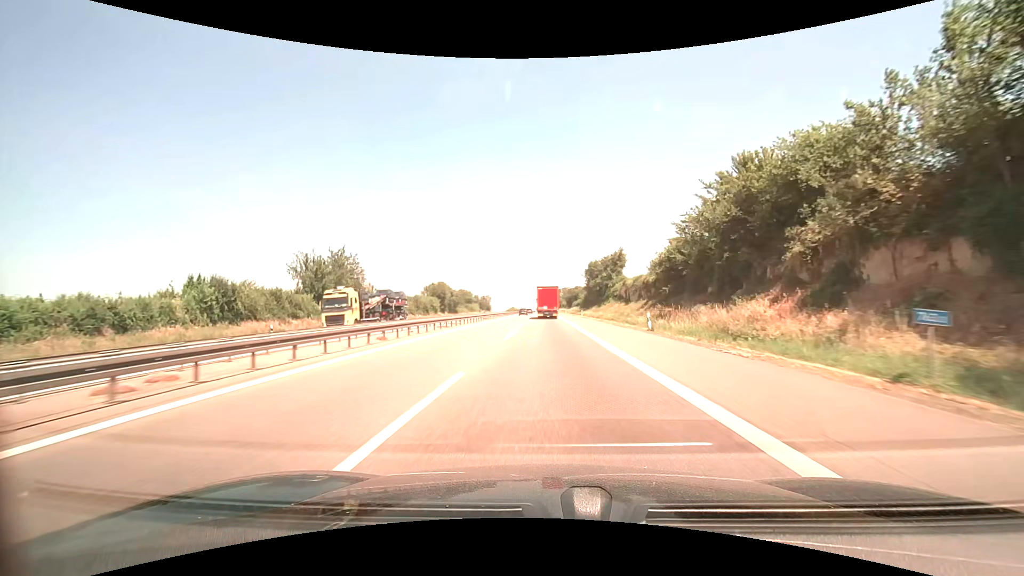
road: motorway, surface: asphalt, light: Day
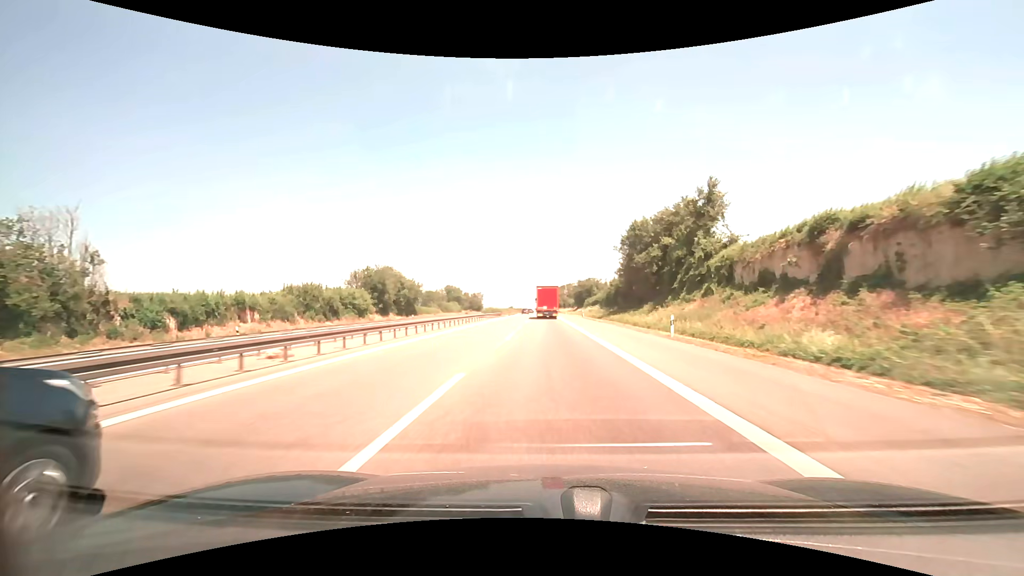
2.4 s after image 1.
(0.0, +54.8) m; 0°
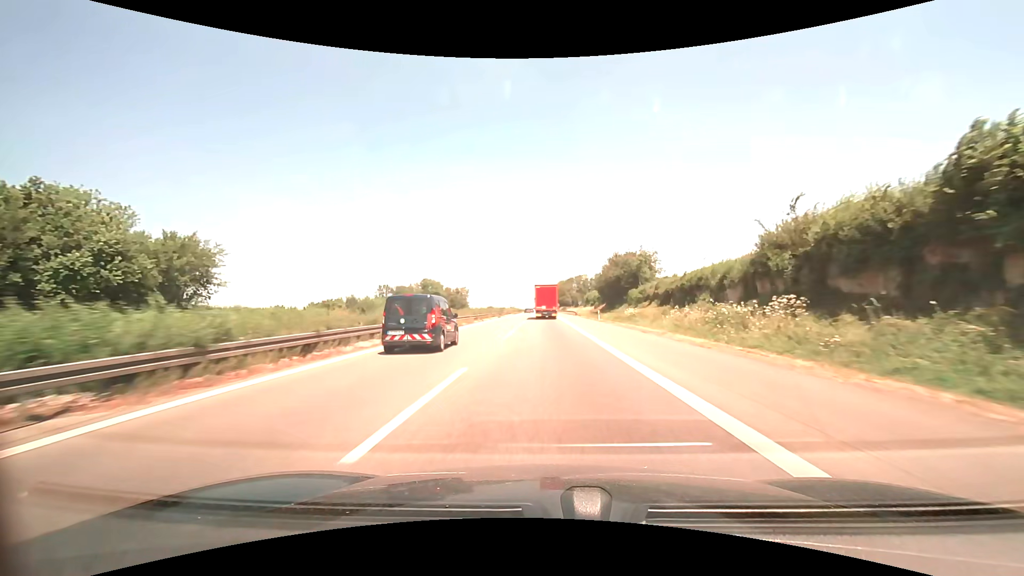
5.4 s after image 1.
(-0.2, +71.2) m; 0°
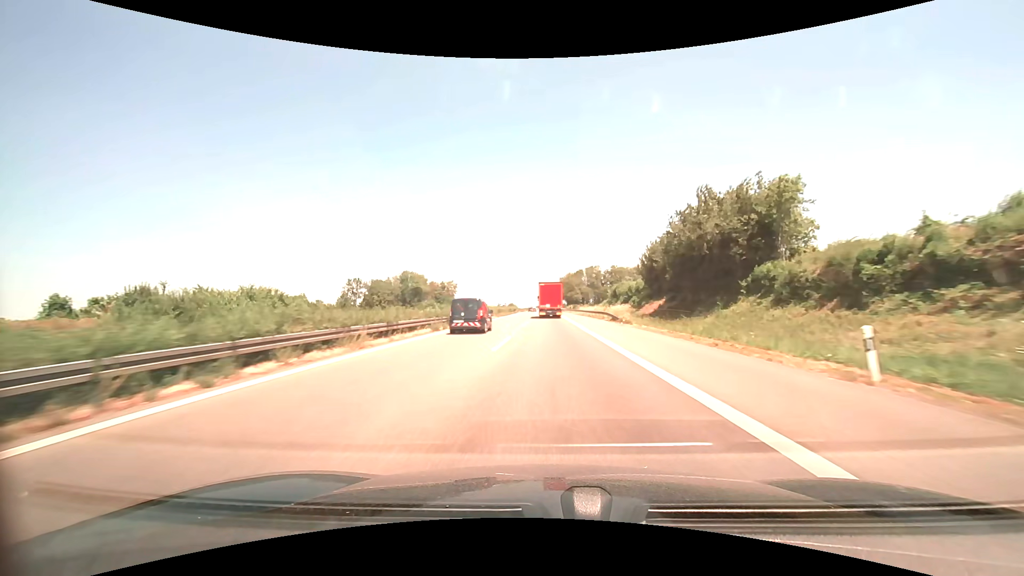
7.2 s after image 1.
(-0.3, +43.4) m; -1°
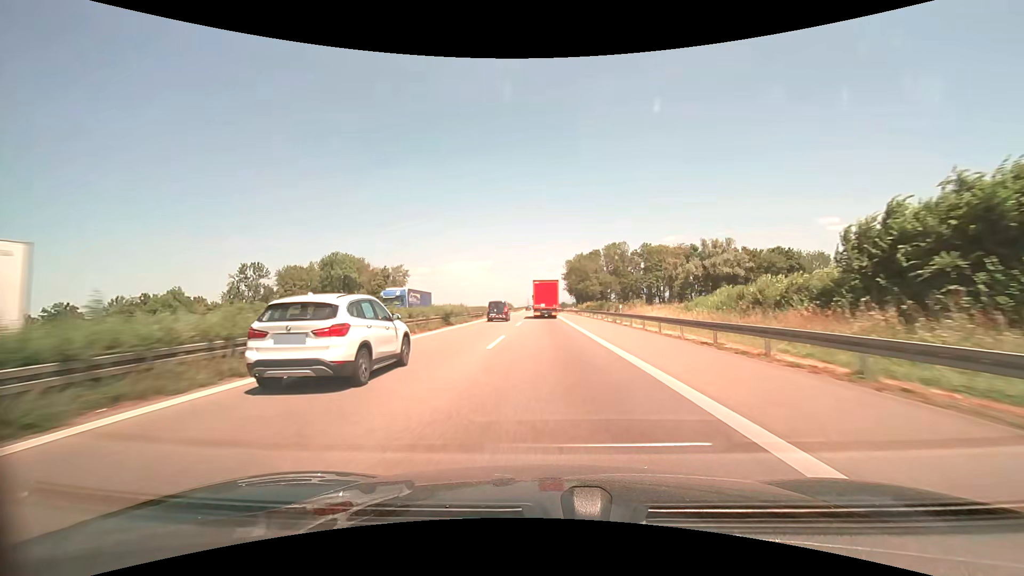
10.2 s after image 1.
(+0.1, +71.3) m; 0°
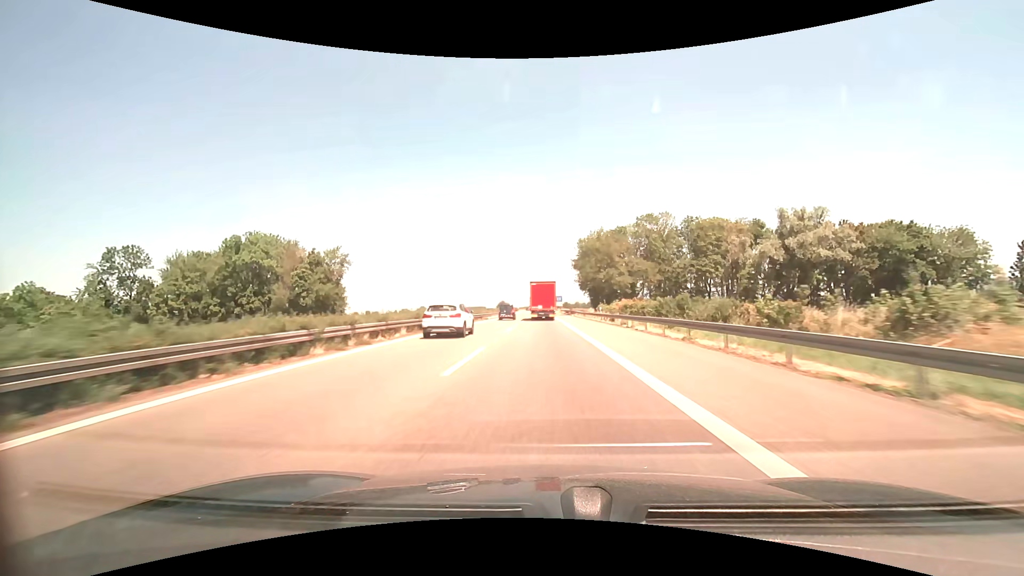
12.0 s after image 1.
(0.0, +41.7) m; 0°
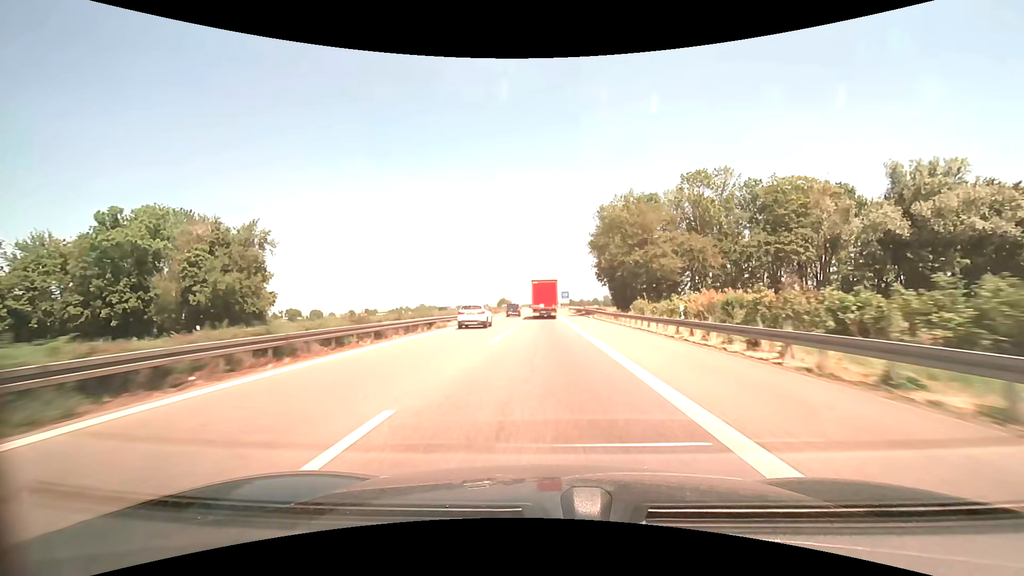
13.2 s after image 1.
(-0.1, +27.5) m; 0°
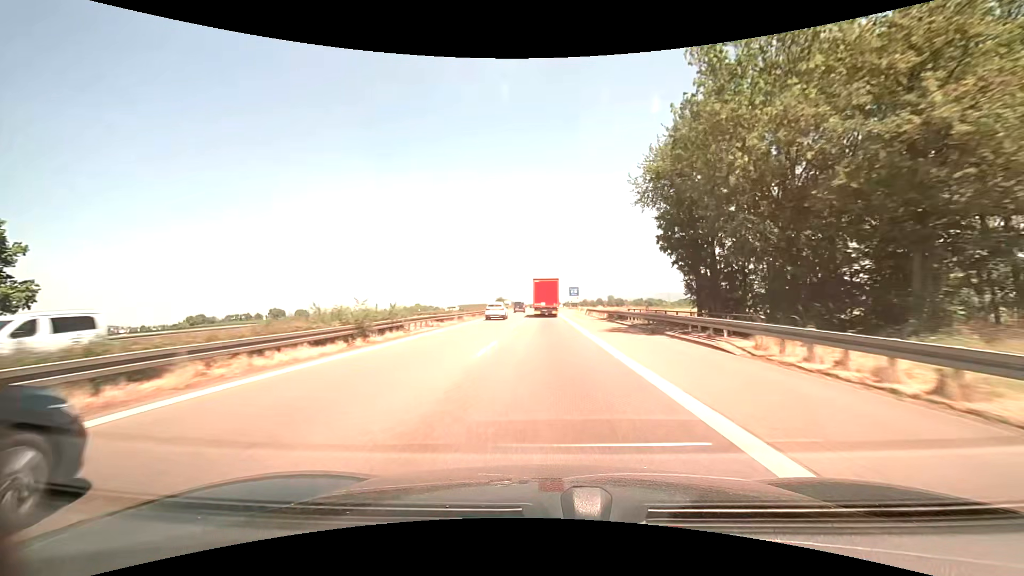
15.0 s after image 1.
(-0.1, +40.9) m; 0°
(0, +10) (0, +20) (0, +30) (0, +40) (0, +50) (0, +60) (0, +70) (0, +80) (0, +90) (0, +100) m
